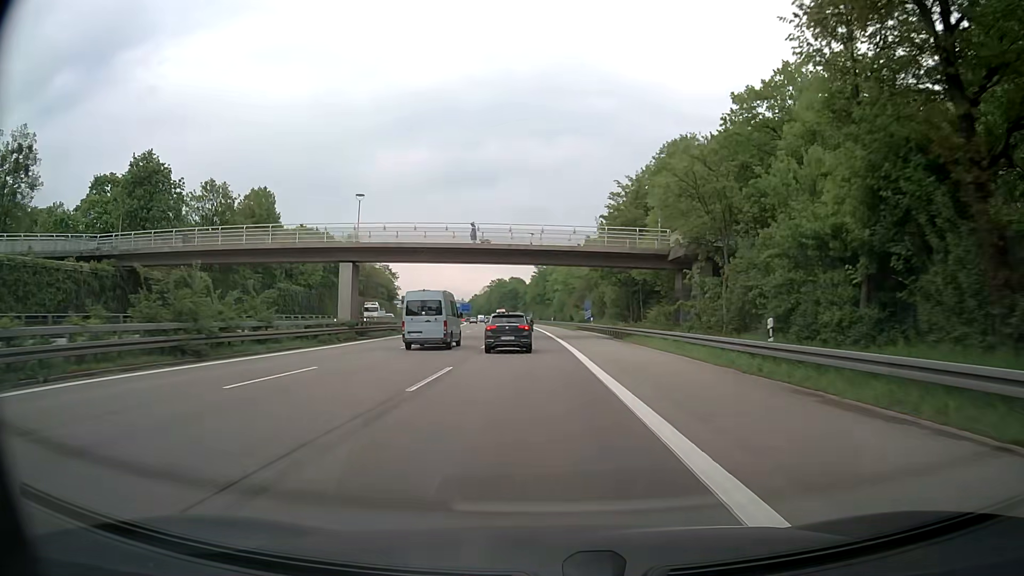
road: motorway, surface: asphalt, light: Day
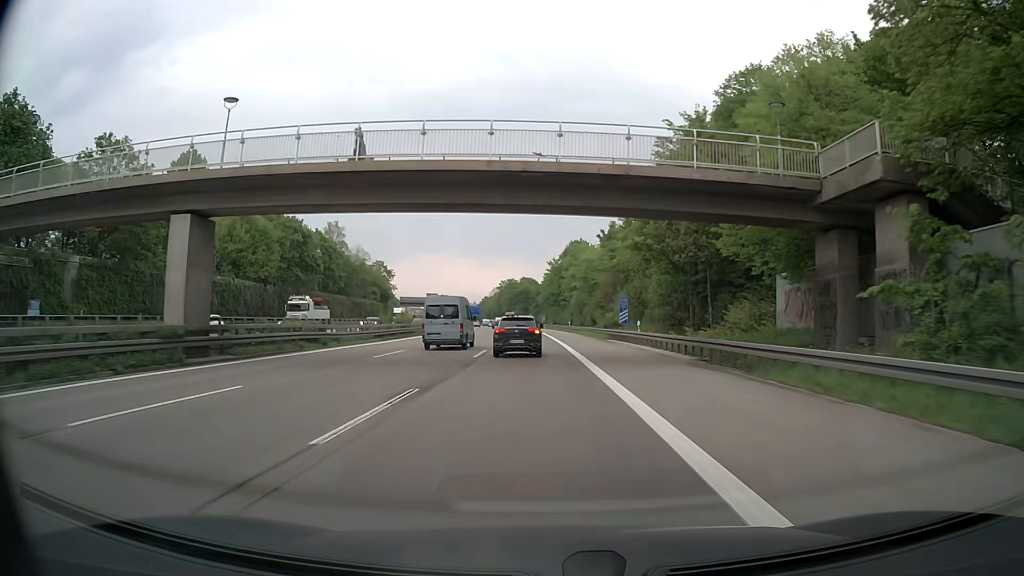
(-0.2, +23.7) m; -1°
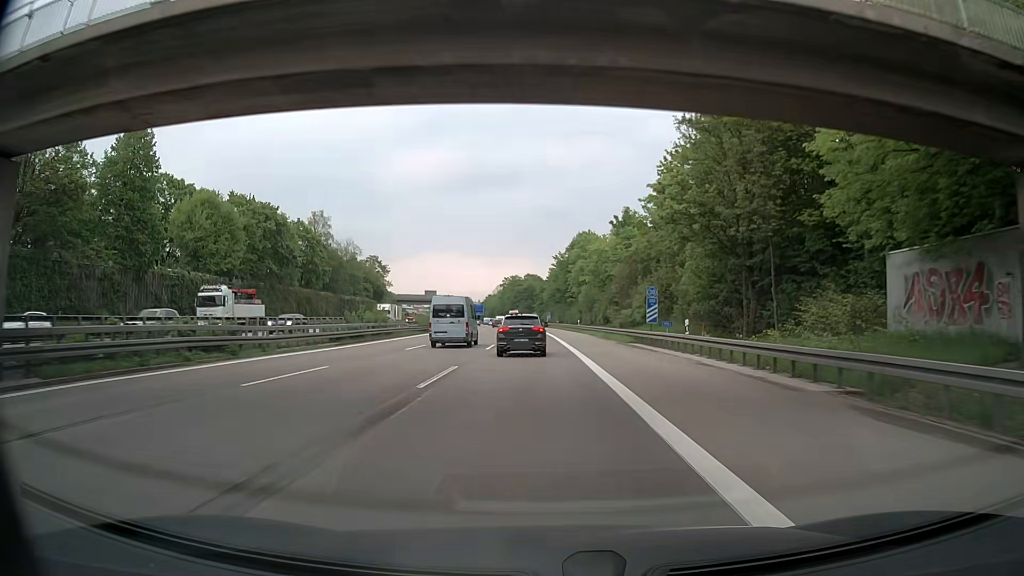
(-0.1, +11.9) m; -1°
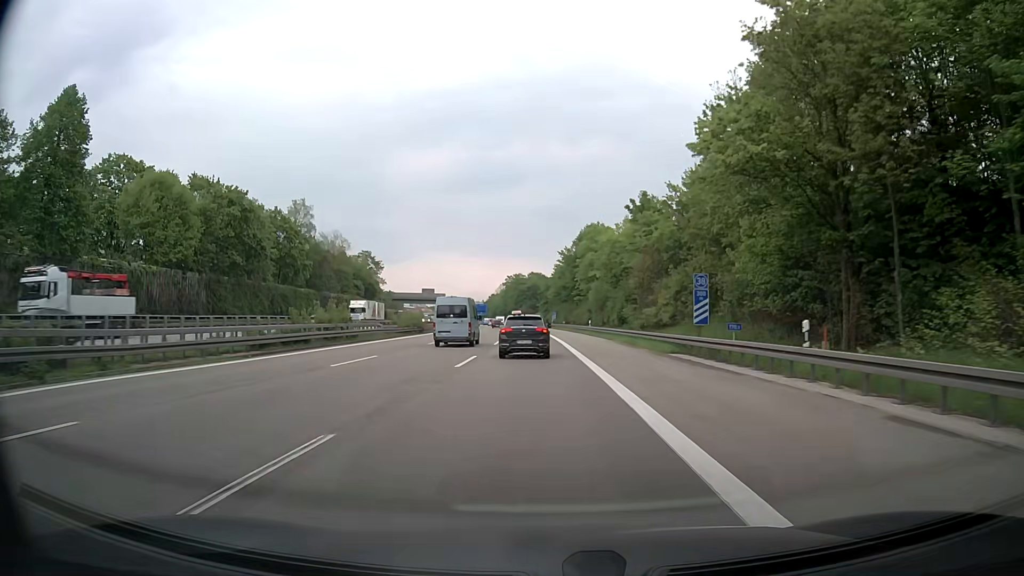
(0.0, +11.9) m; -1°
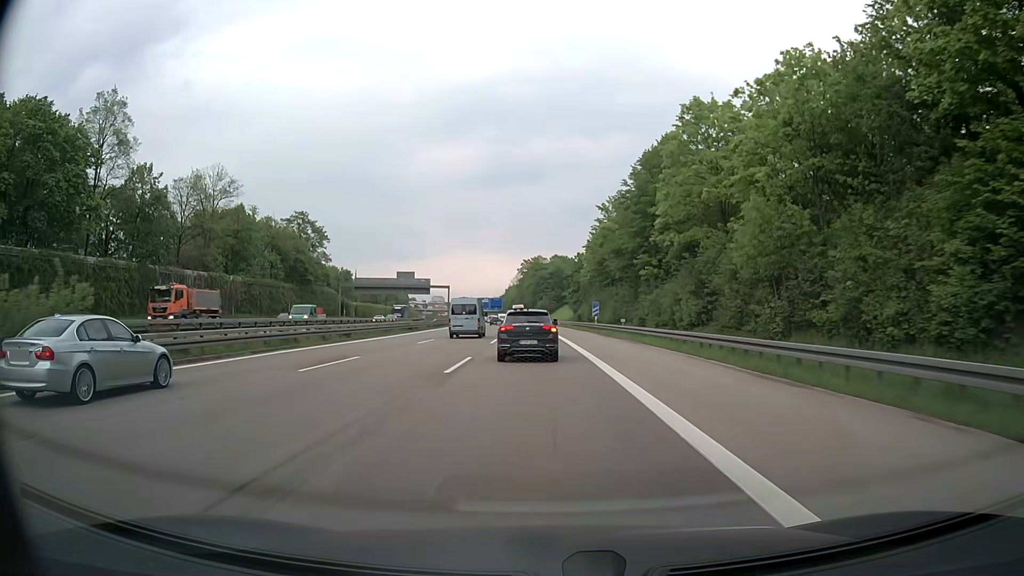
(-0.9, +57.8) m; -2°
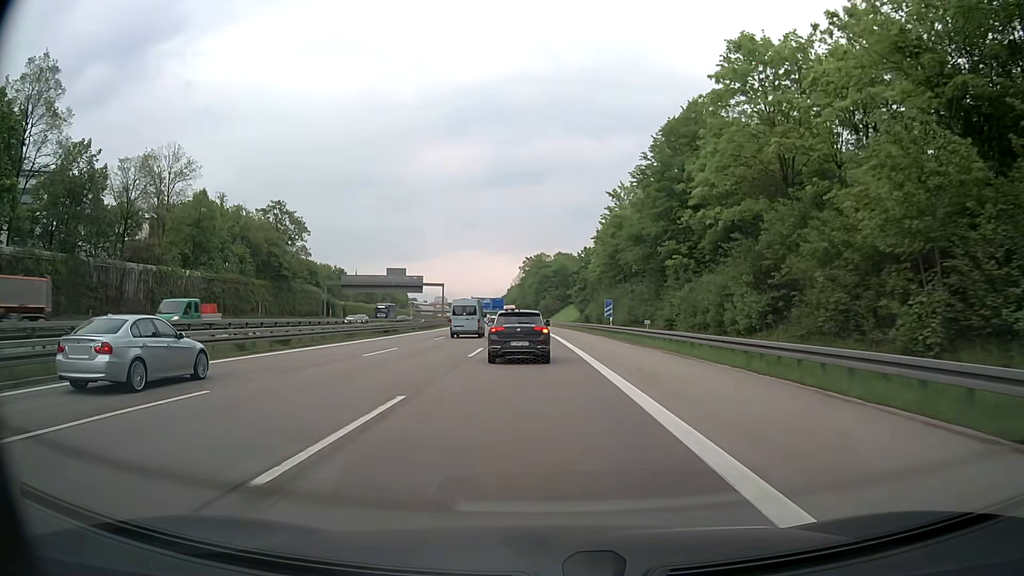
(0.0, +11.0) m; 0°
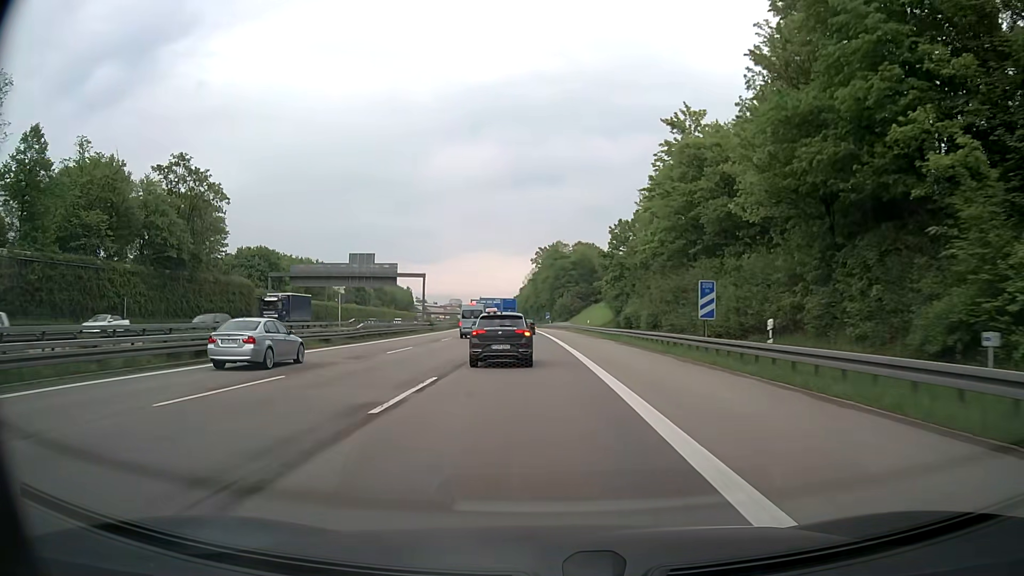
(-0.4, +31.8) m; -2°
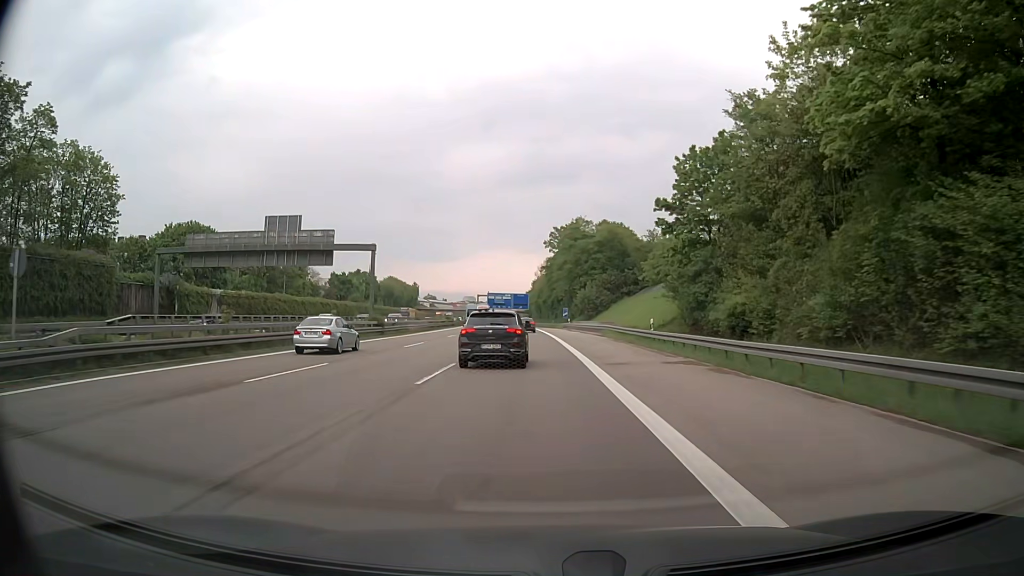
(-0.3, +32.1) m; -1°
(0, +10) (0, +20) (0, +30) (-1, +40) (-1, +50) (-2, +60) (-2, +70) (-3, +80) (-3, +90) (-4, +100) m
